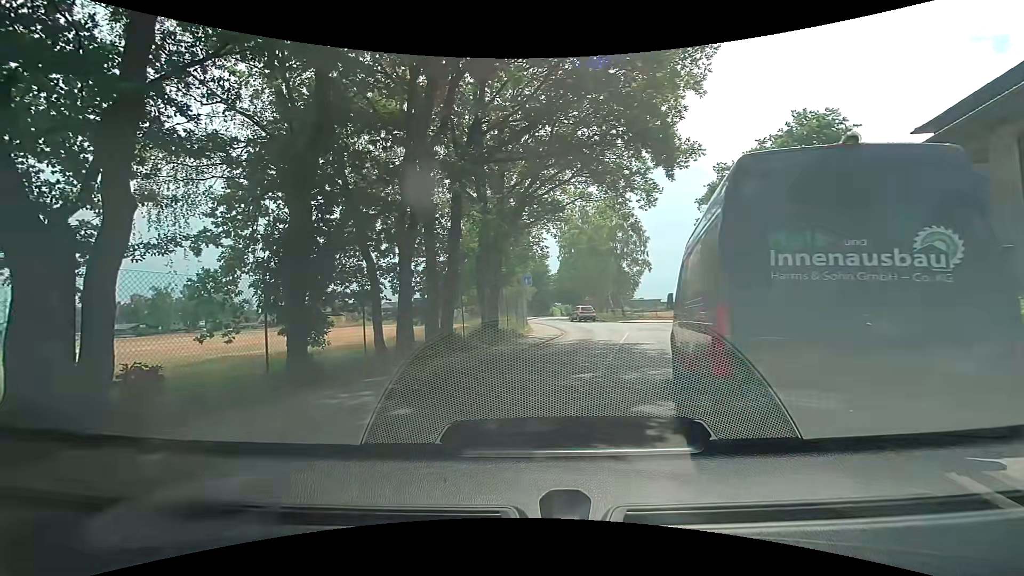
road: unclassified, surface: asphalt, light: Day
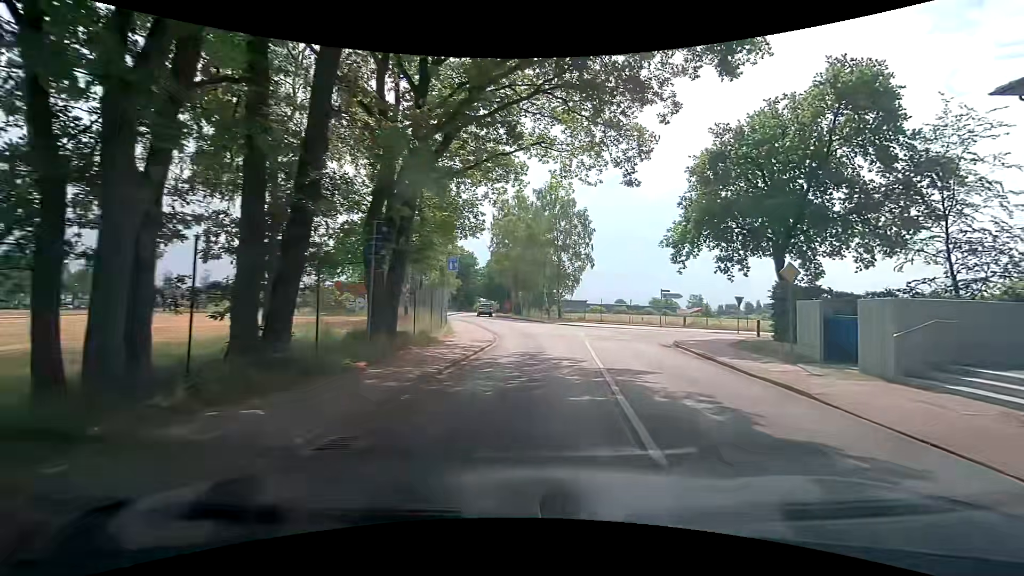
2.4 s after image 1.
(+0.1, +9.5) m; +10°
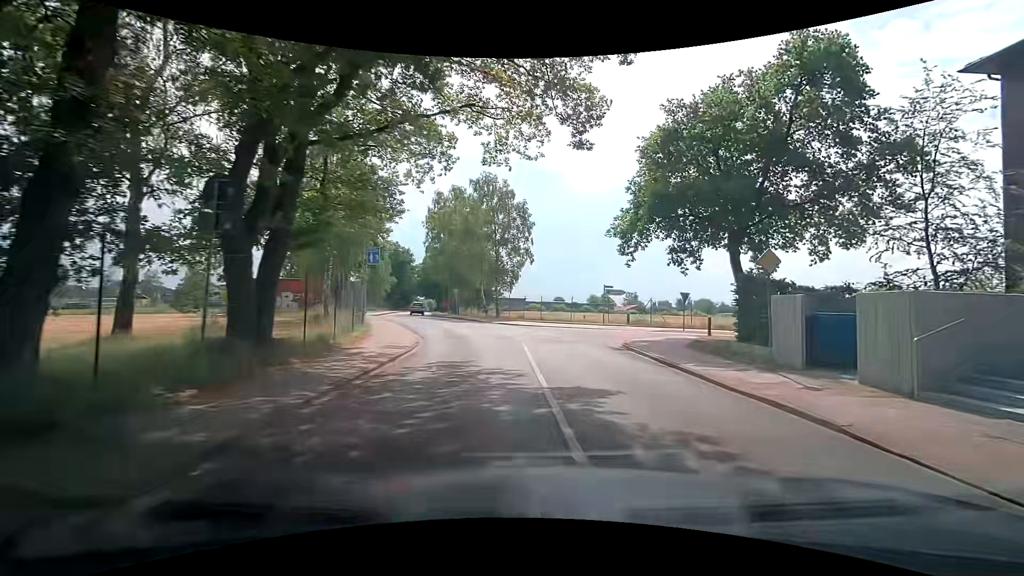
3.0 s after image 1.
(+0.1, +3.3) m; +4°
